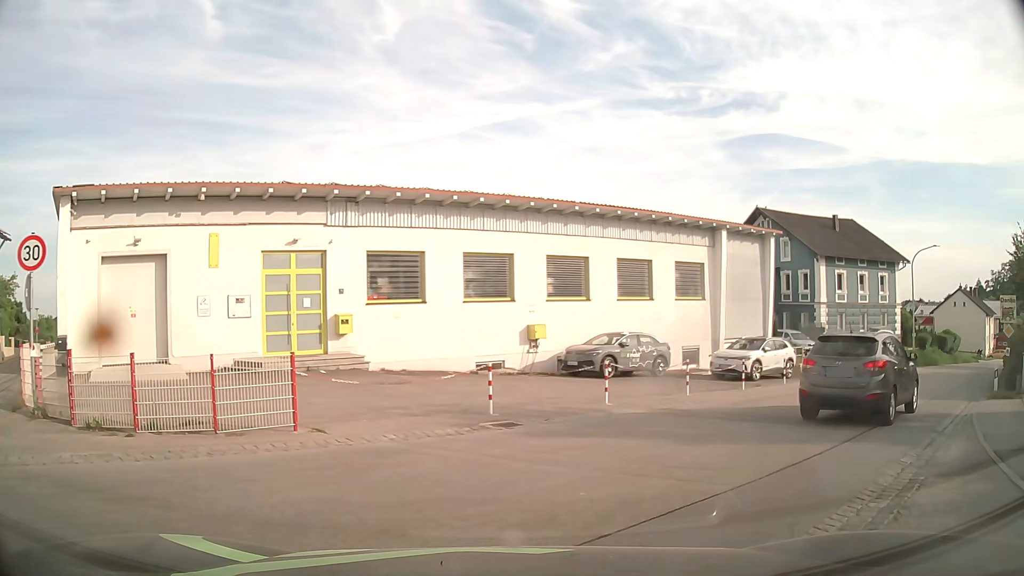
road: secondary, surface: asphalt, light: Day
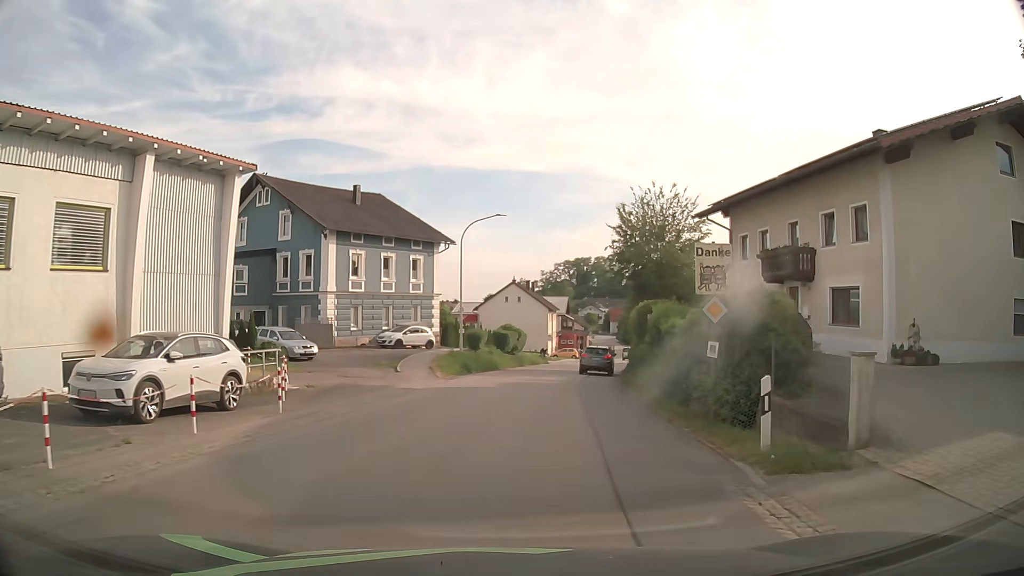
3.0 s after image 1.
(+6.5, +12.6) m; +41°
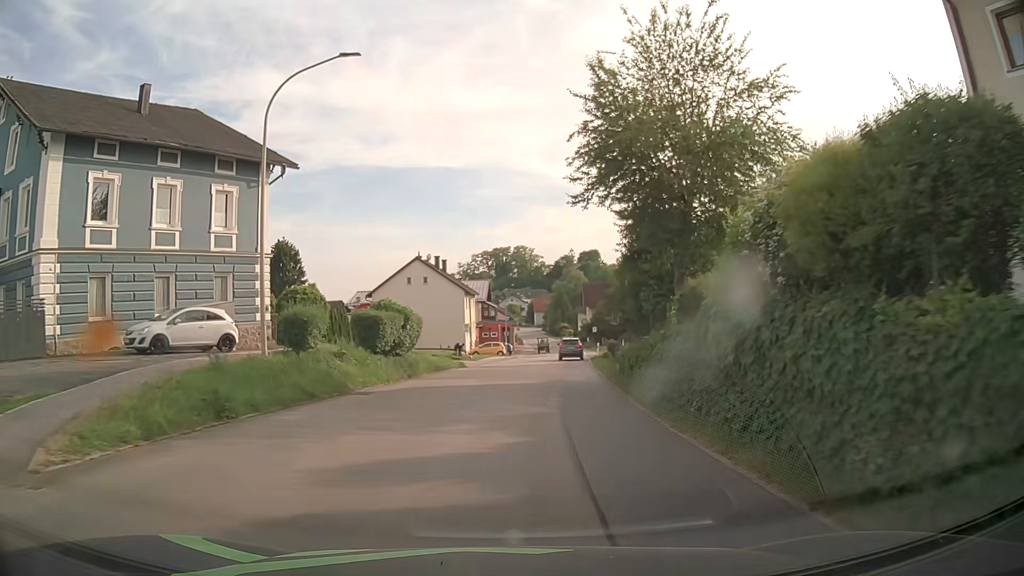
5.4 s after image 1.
(+1.6, +22.4) m; +7°
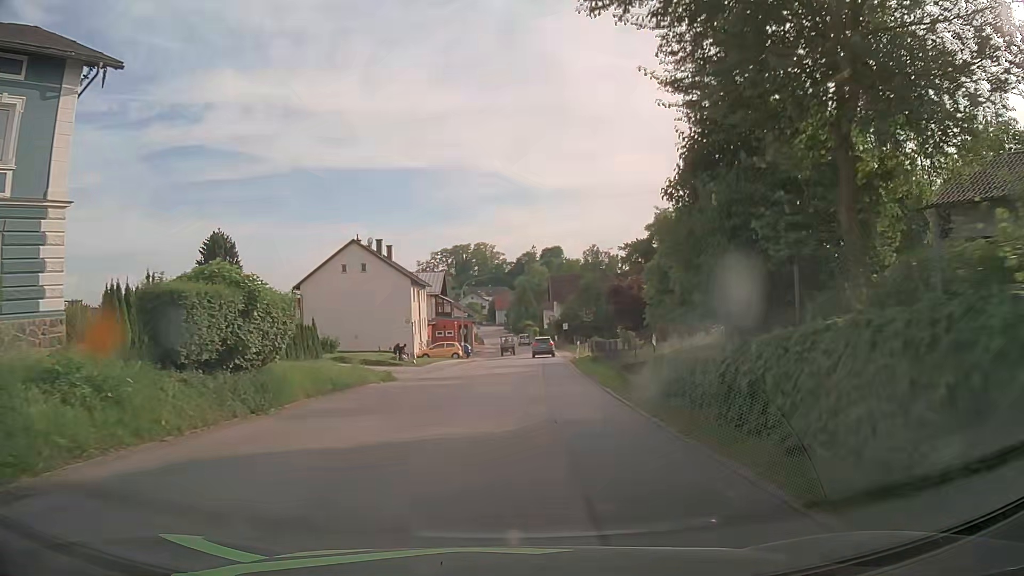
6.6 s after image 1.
(+0.3, +12.5) m; +3°
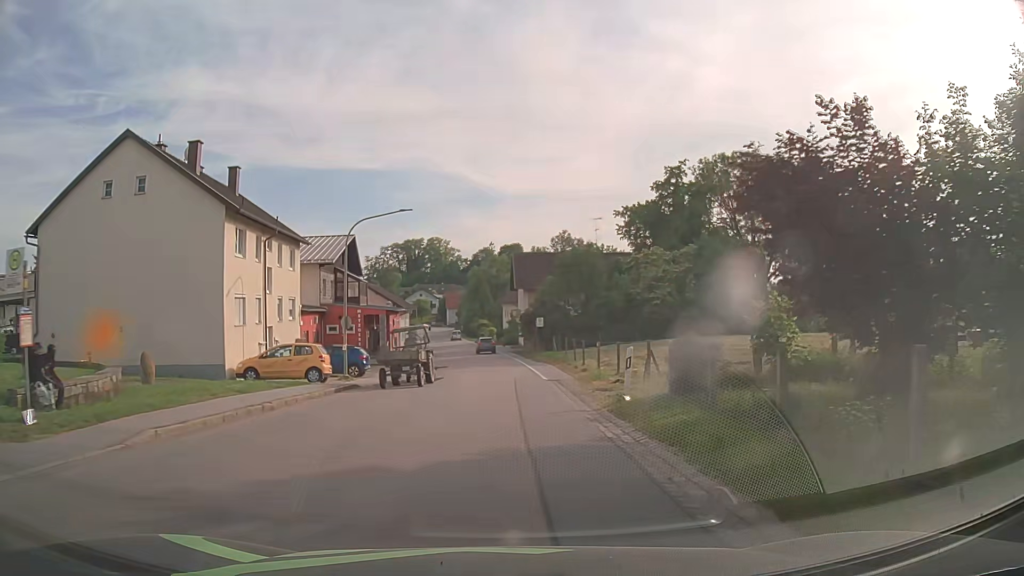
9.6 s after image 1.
(+1.5, +31.5) m; +4°
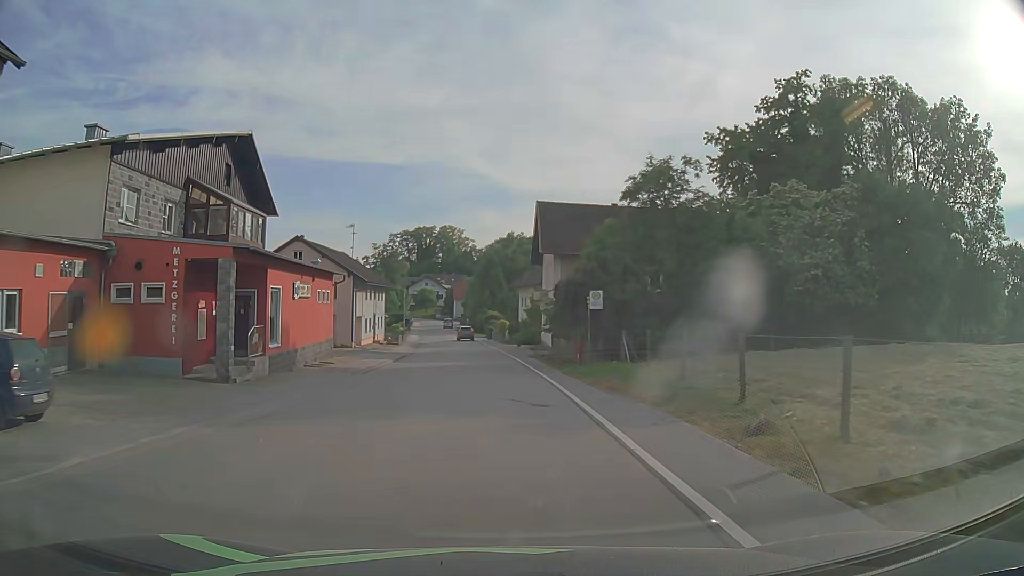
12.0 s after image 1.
(-0.1, +28.2) m; -1°
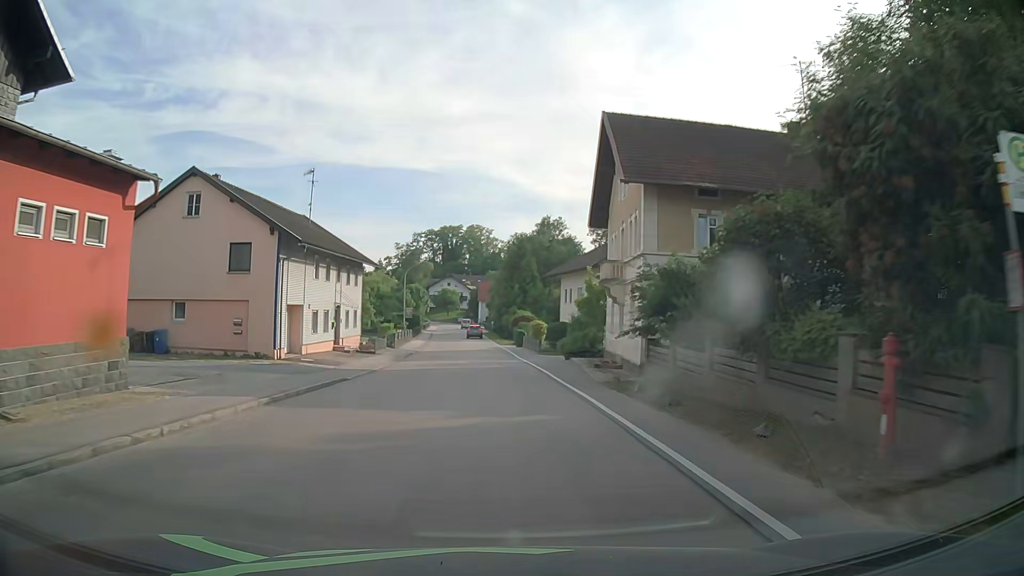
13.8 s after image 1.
(-0.4, +22.1) m; -2°
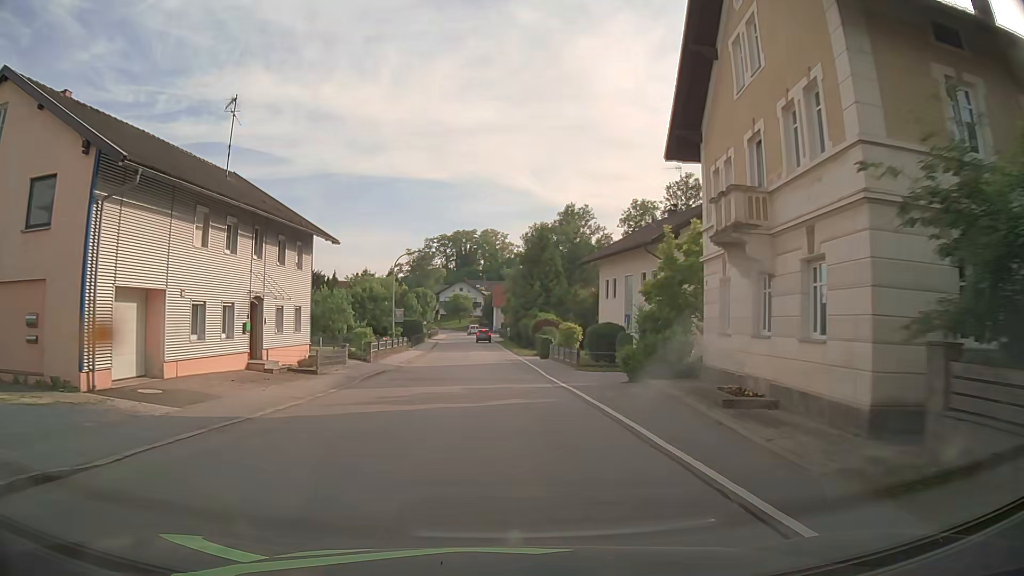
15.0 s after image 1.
(-0.2, +14.8) m; -2°
(0, +10) (0, +20) (-1, +30) (-1, +40) (-2, +50) (-2, +60) (-3, +70) (-3, +80) (-4, +90) (-4, +100) m
